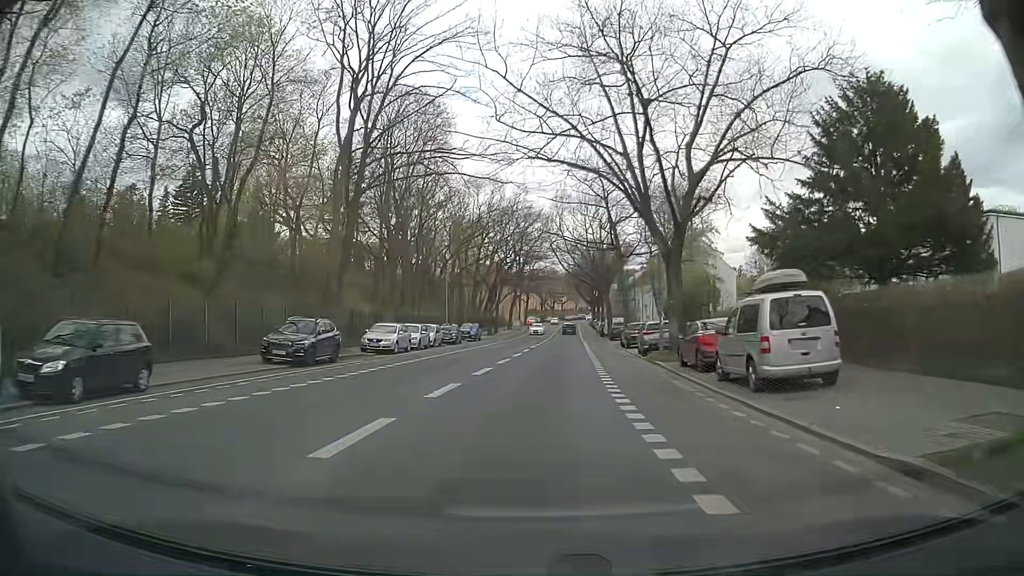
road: secondary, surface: asphalt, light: Day
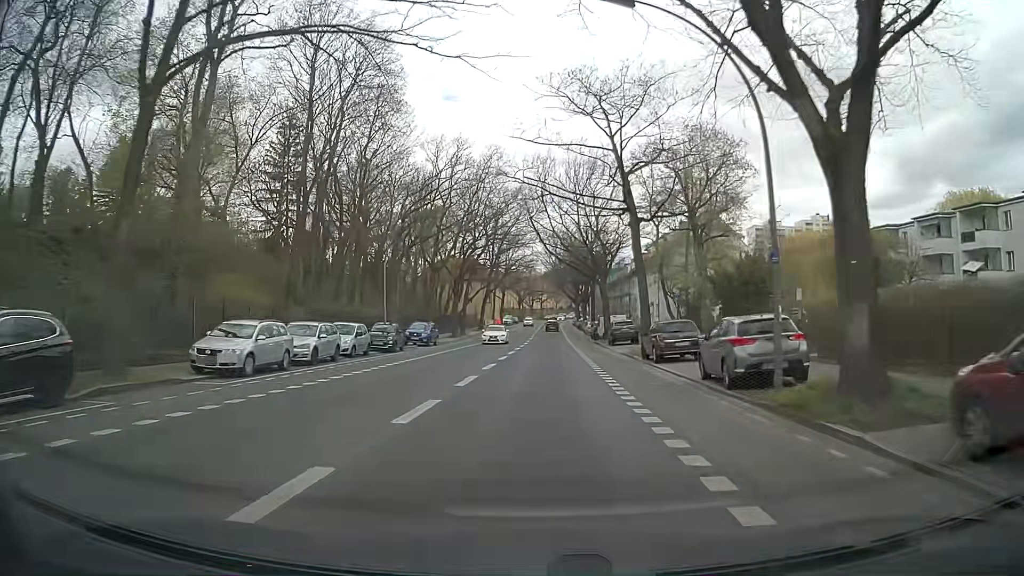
(+0.5, +15.5) m; +2°
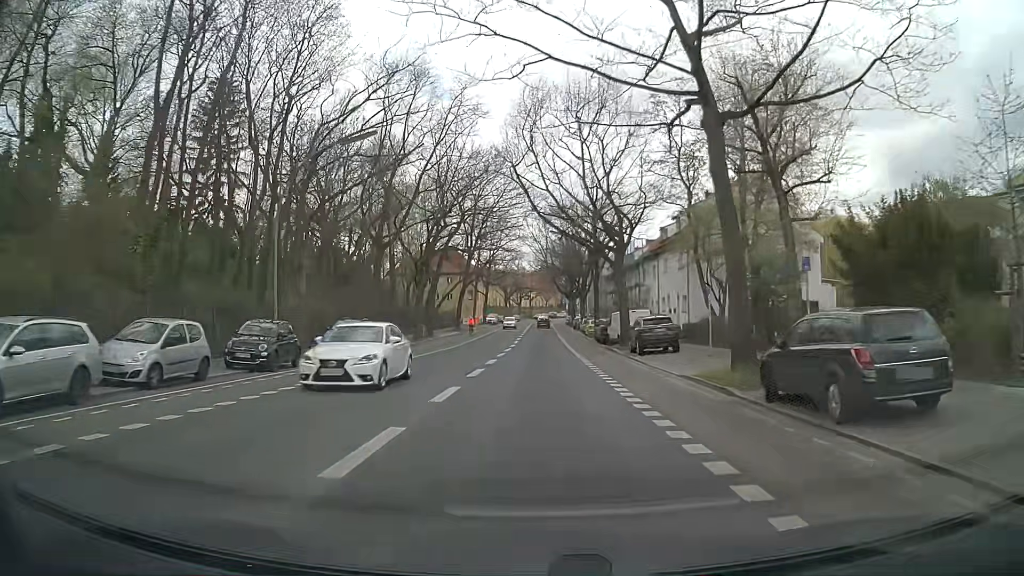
(+0.4, +15.4) m; +2°
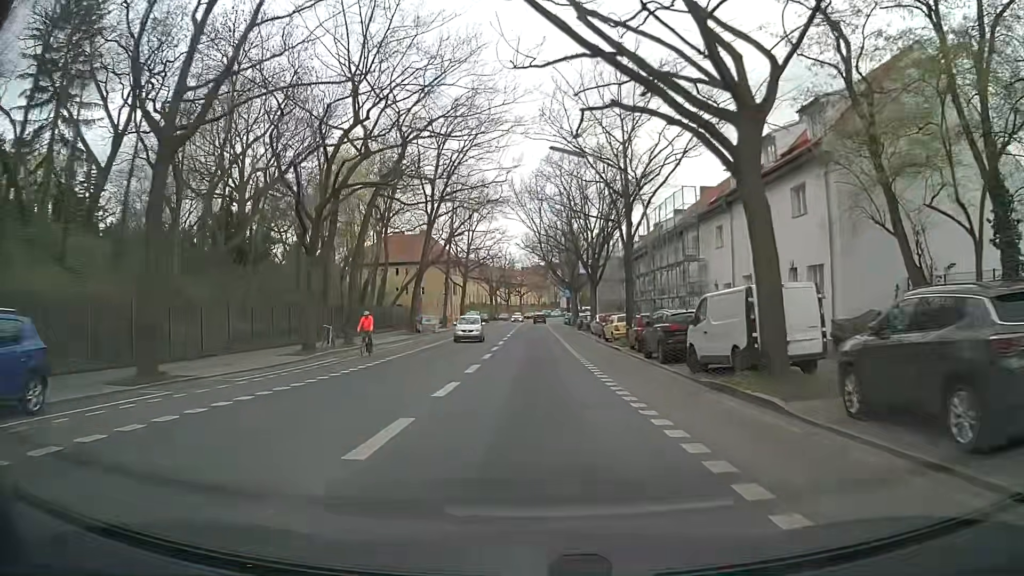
(+0.1, +23.1) m; +1°
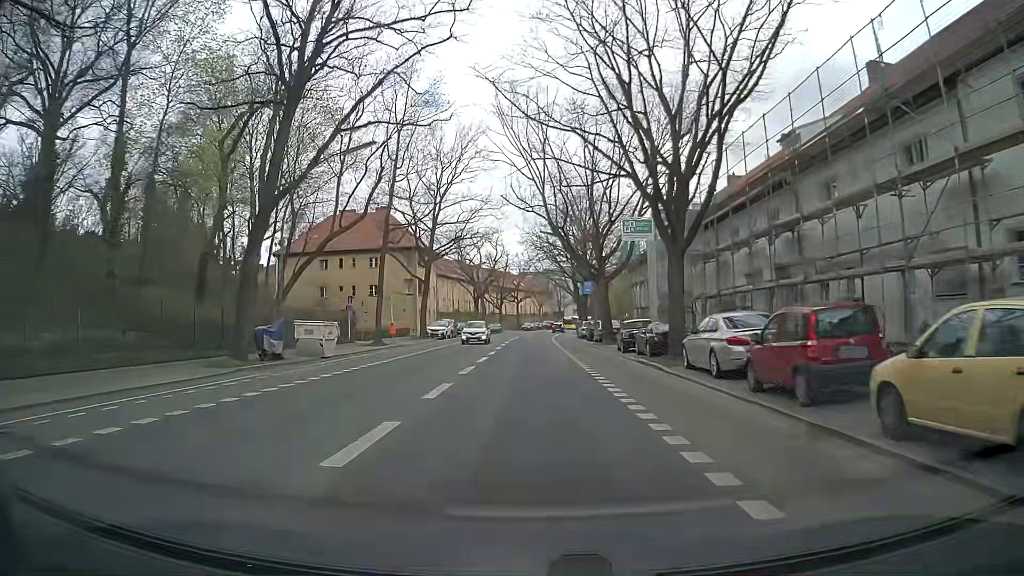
(-0.4, +30.5) m; -1°
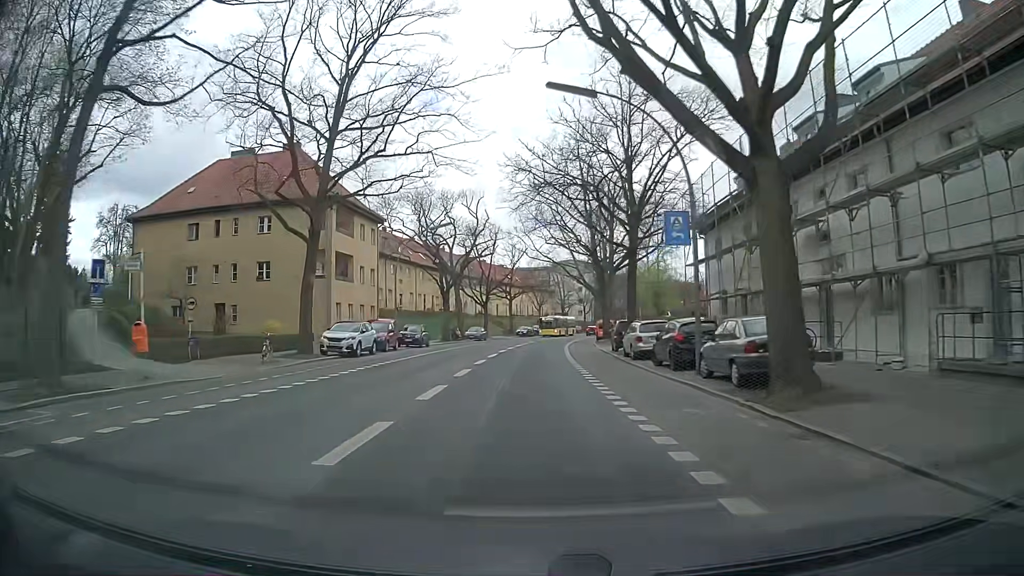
(+0.4, +29.9) m; +1°
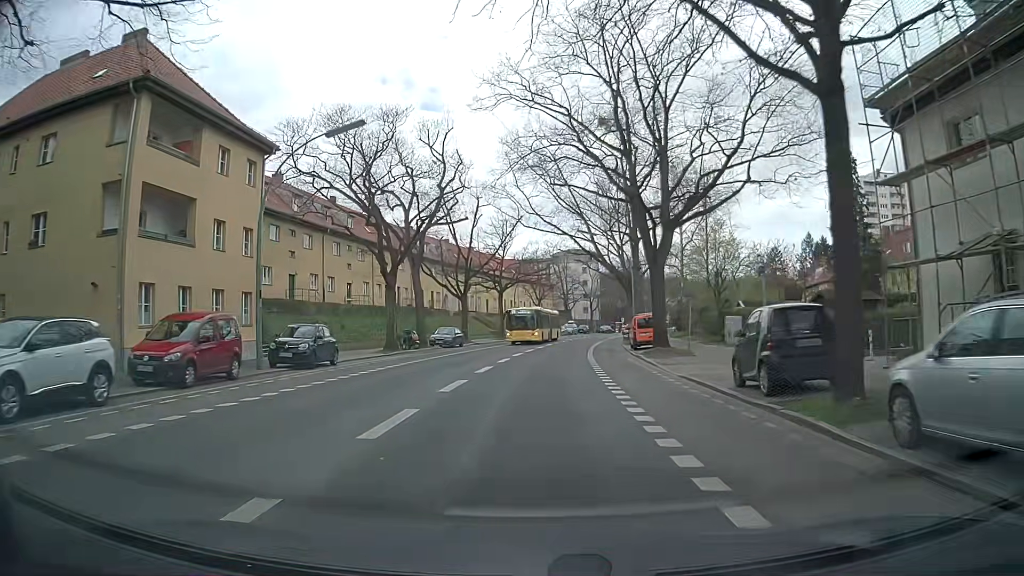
(-0.1, +22.3) m; 0°
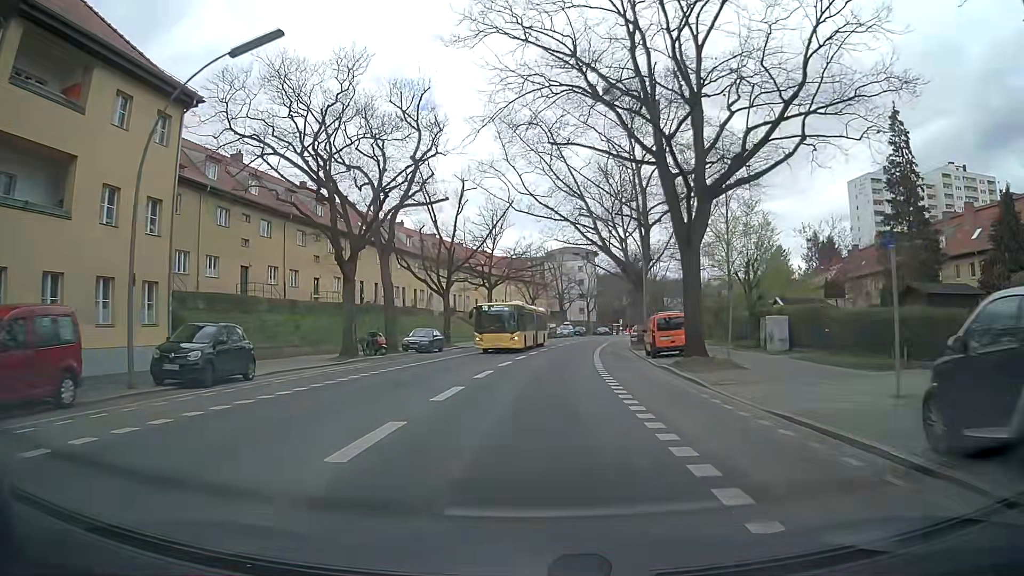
(0.0, +7.5) m; +1°
(0, +10) (0, +20) (+1, +30) (+1, +40) (+2, +50) (+4, +60) (+6, +70) (+7, +79) (+10, +89) (+13, +99) m
